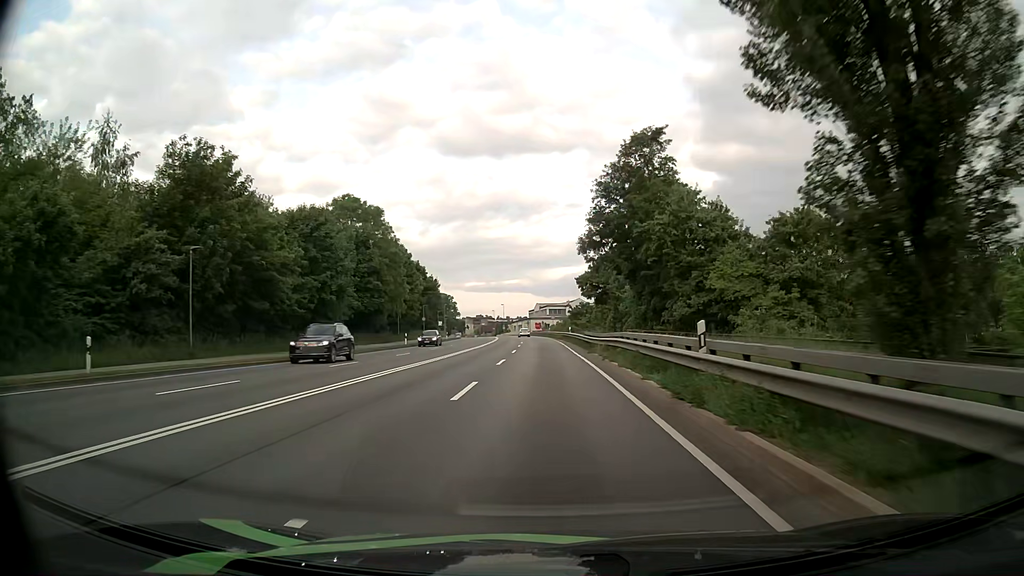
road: primary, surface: asphalt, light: Day
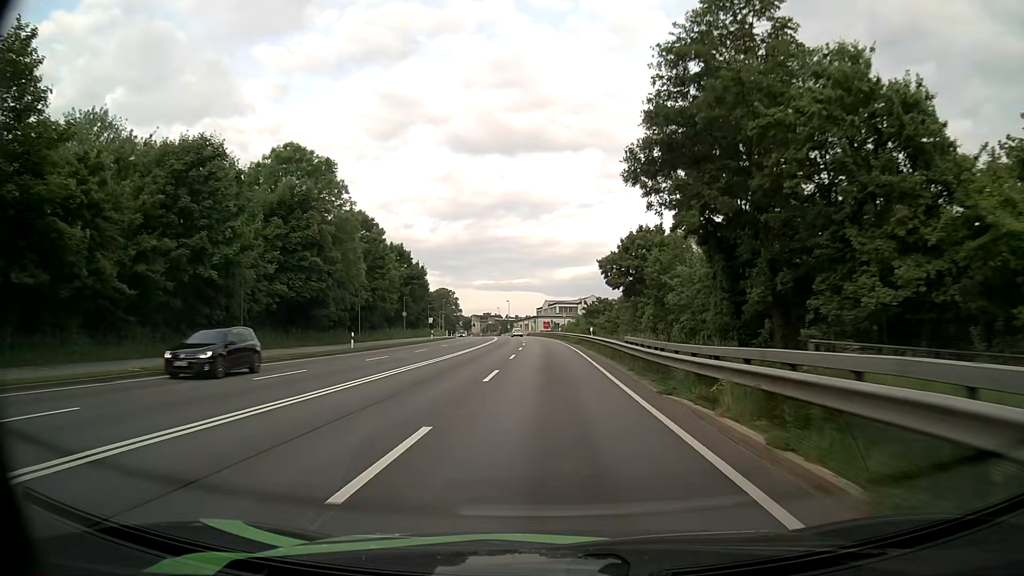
(0.0, +19.5) m; -1°
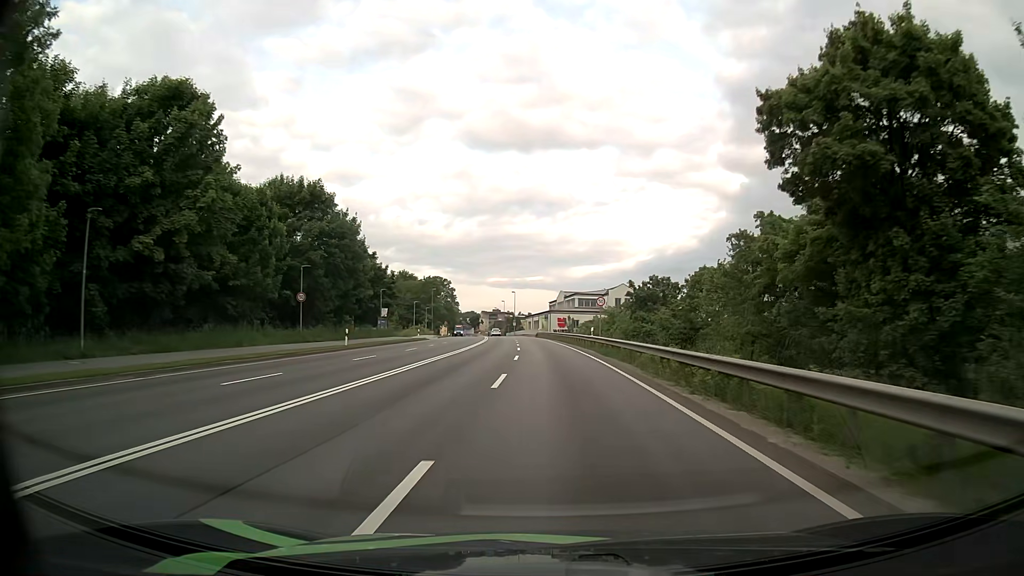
(-0.3, +38.6) m; -1°
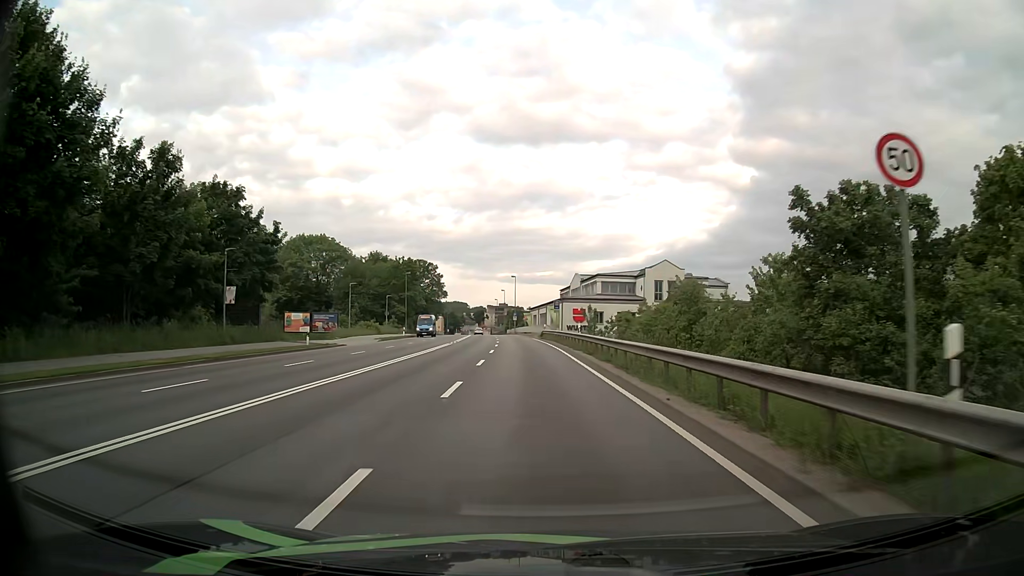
(0.0, +36.4) m; -1°
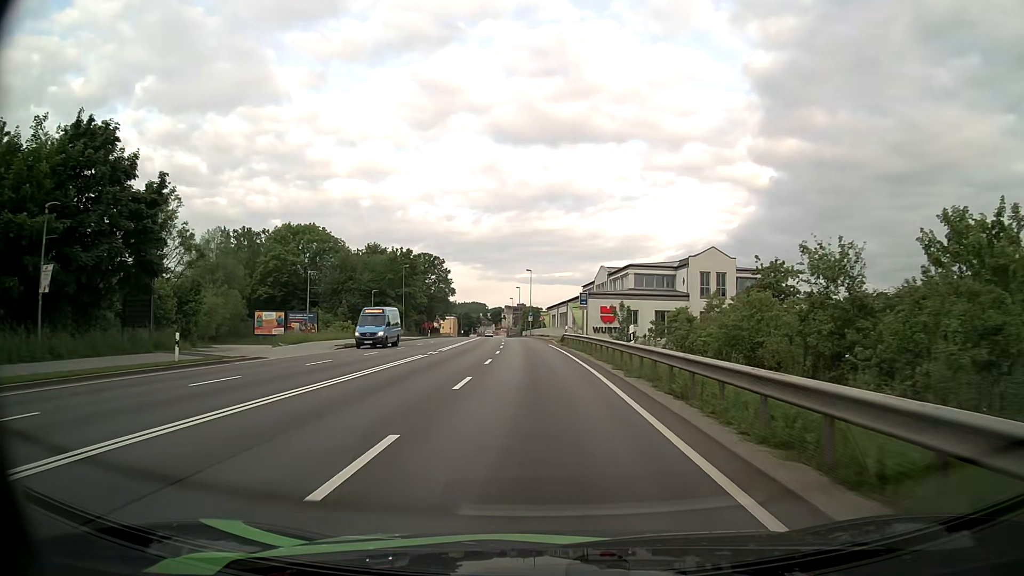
(-0.2, +16.0) m; -2°
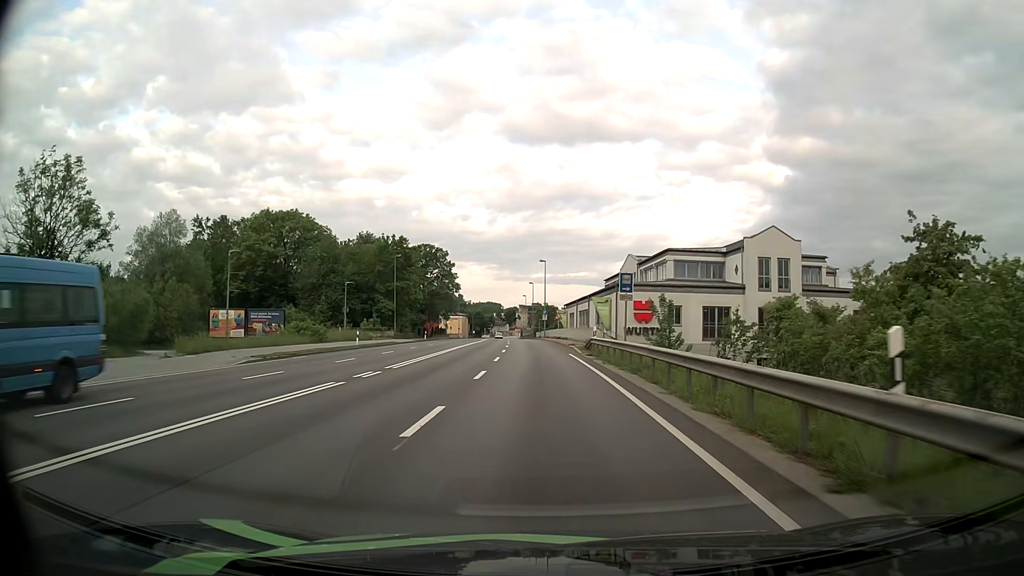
(-0.2, +15.0) m; -1°
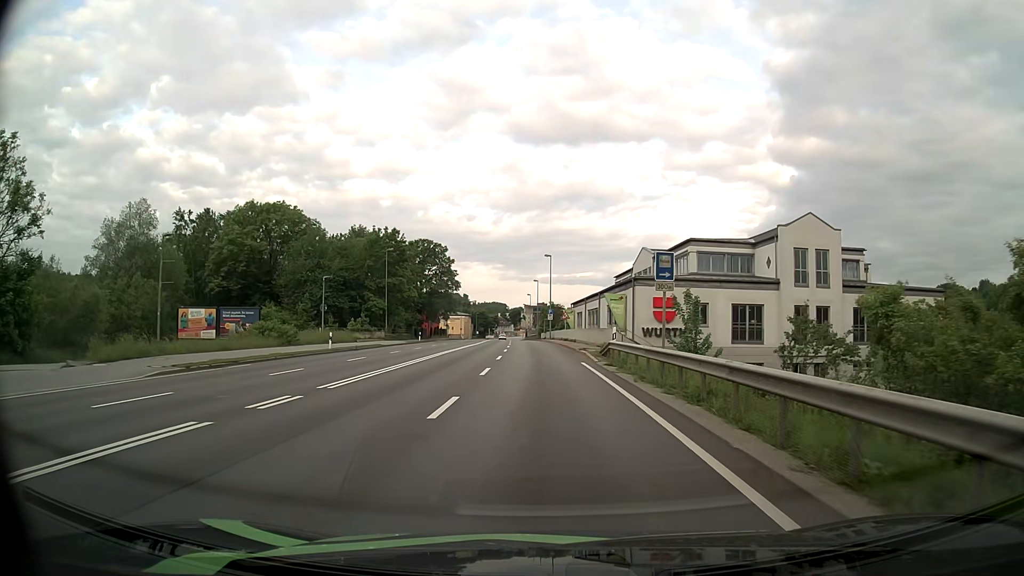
(0.0, +7.2) m; -1°
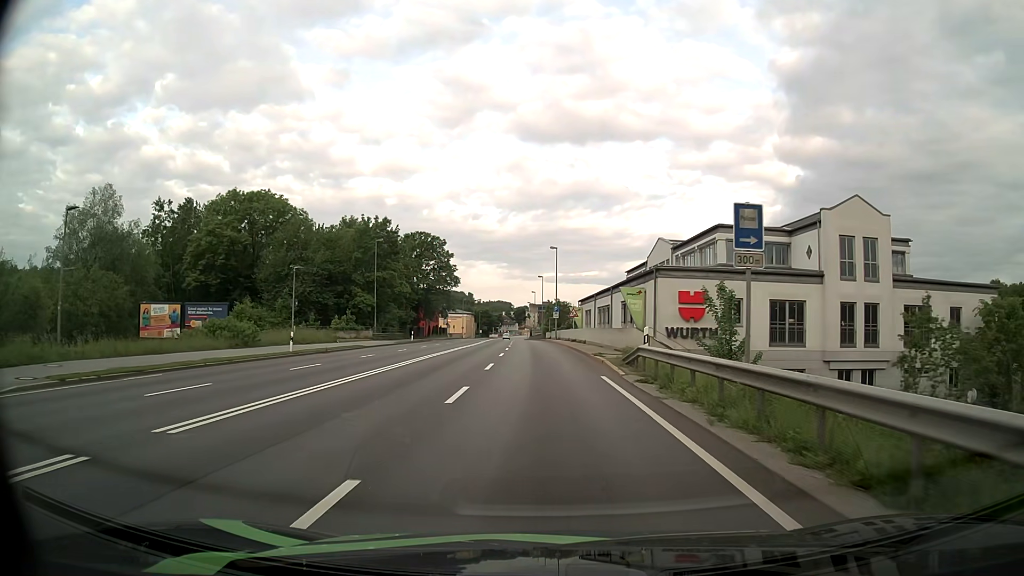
(0.0, +7.2) m; 0°
